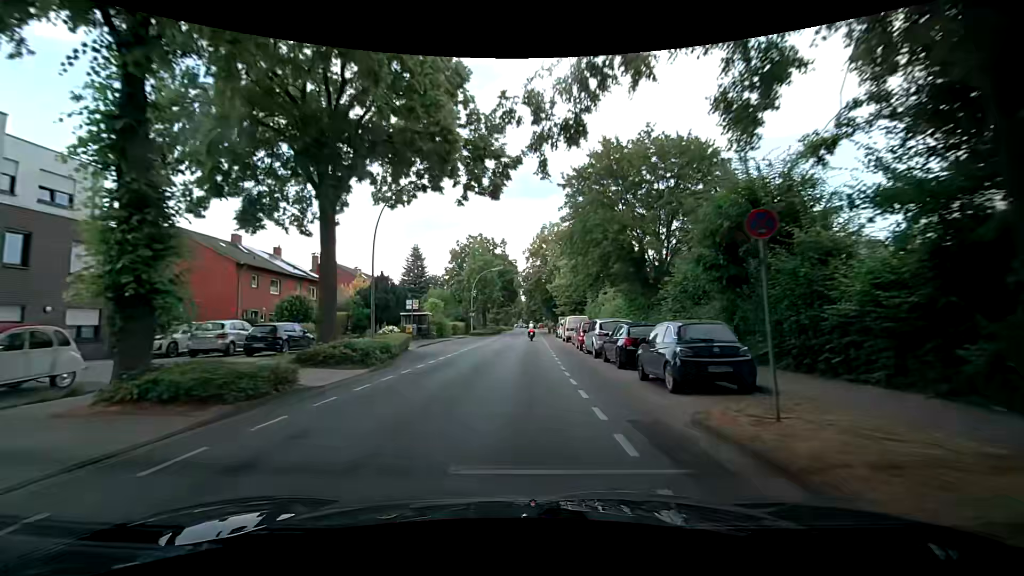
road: secondary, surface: asphalt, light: Day
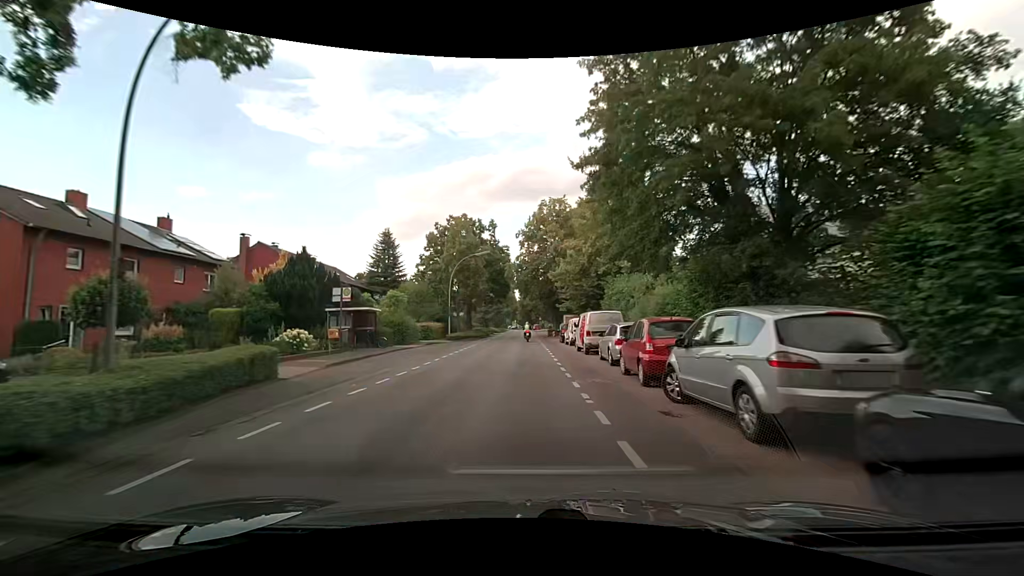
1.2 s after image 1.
(0.0, +14.9) m; 0°
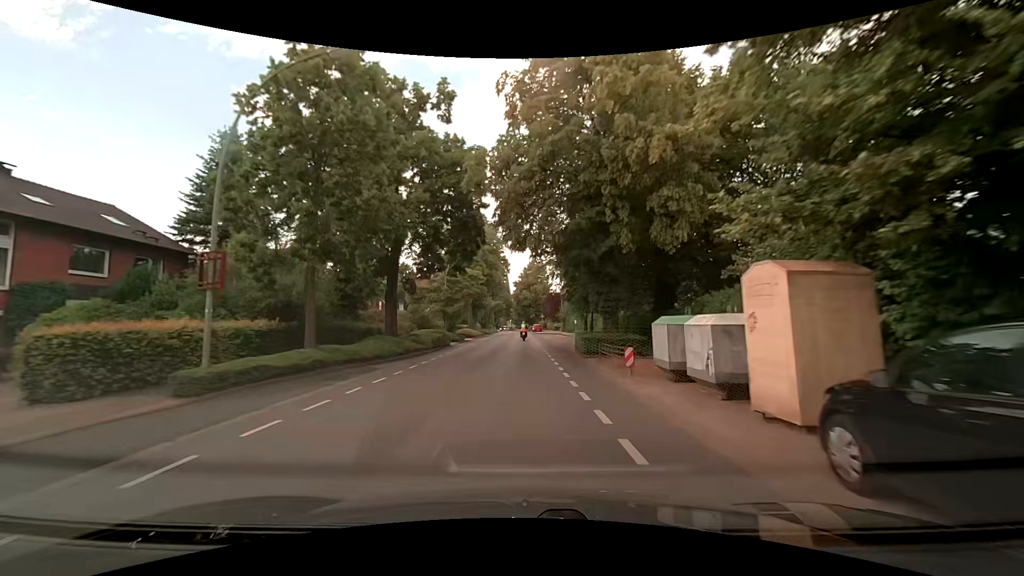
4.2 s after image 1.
(0.0, +37.2) m; 0°
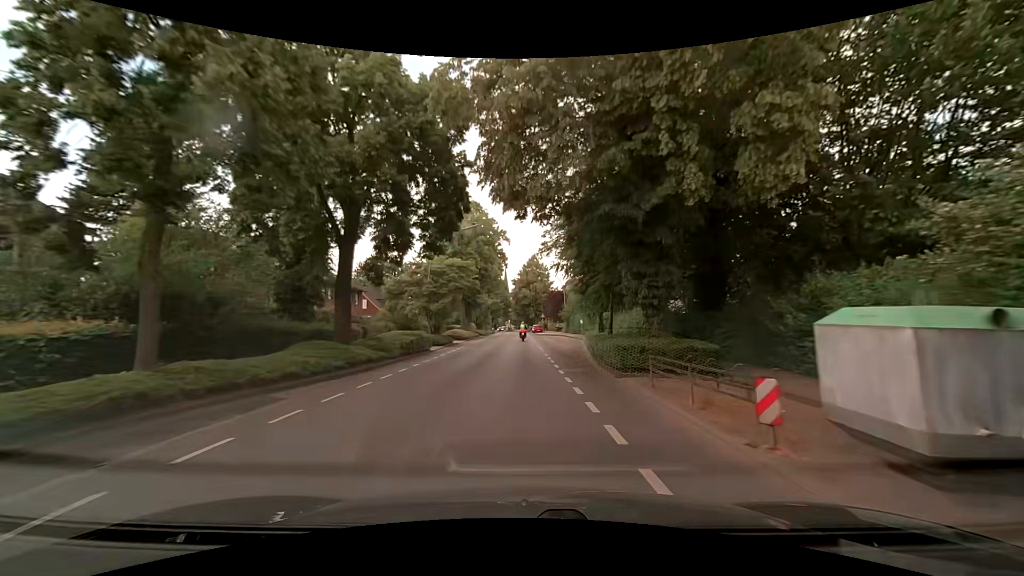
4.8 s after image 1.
(0.0, +7.4) m; 0°
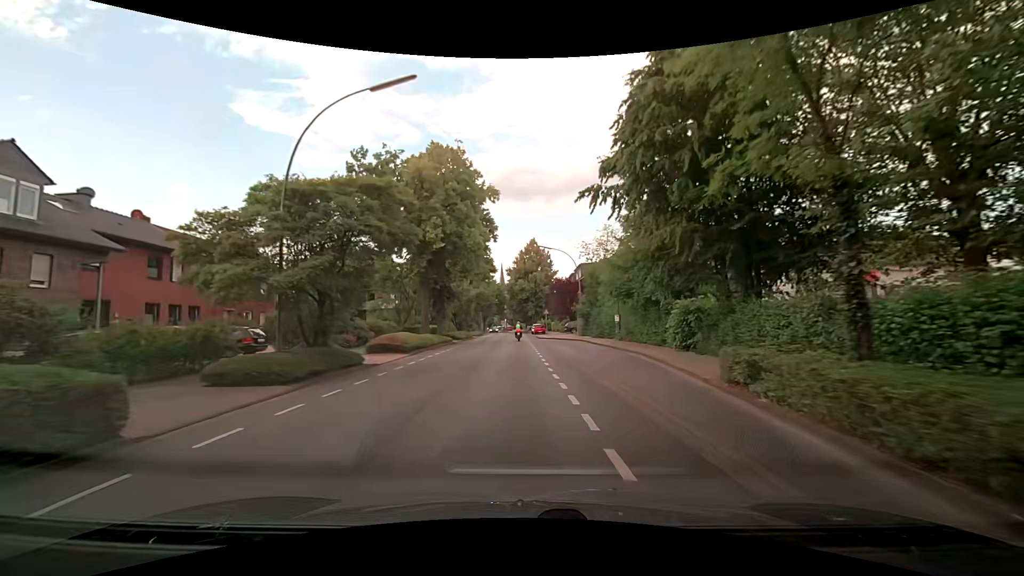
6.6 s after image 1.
(+0.2, +22.3) m; +1°
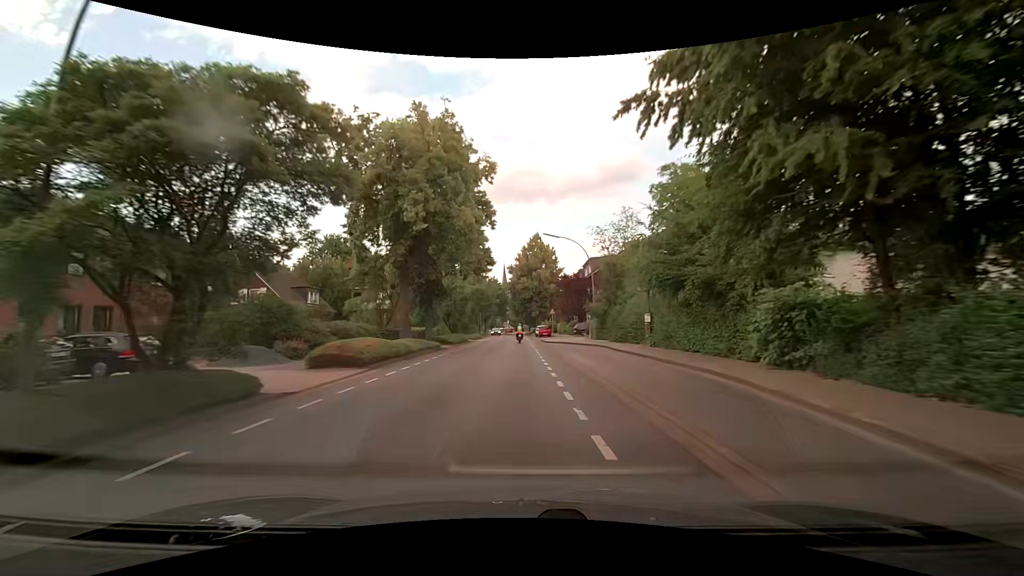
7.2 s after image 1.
(+0.1, +7.4) m; 0°
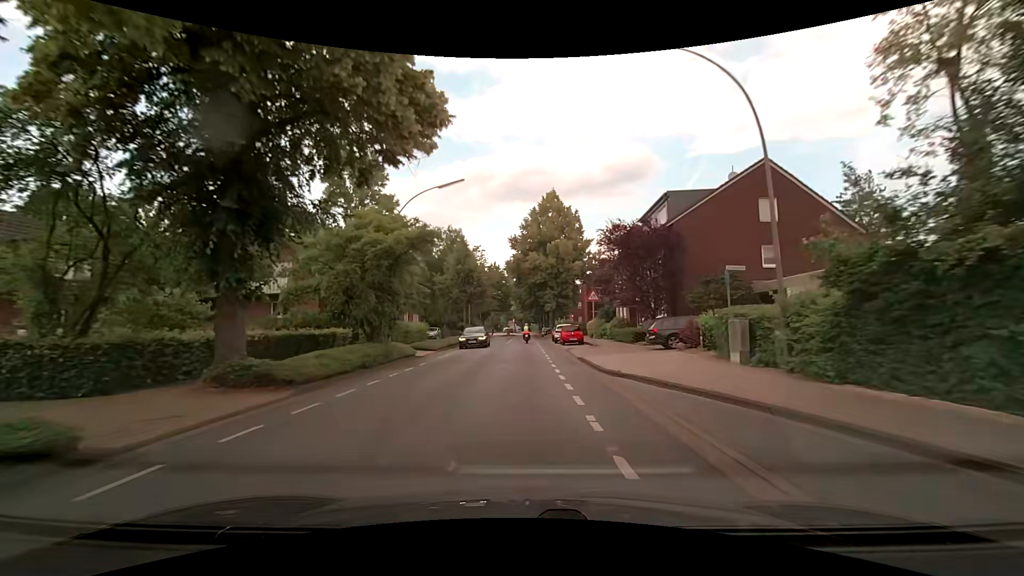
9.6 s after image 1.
(-0.4, +29.5) m; -1°
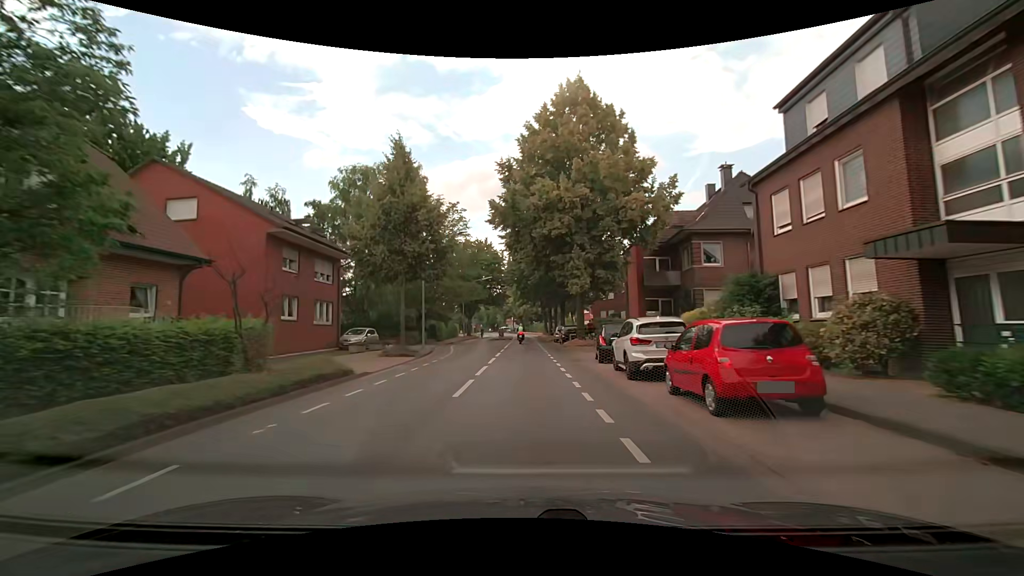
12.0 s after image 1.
(-0.3, +29.3) m; -1°
(0, +10) (0, +20) (0, +30) (0, +40) (+1, +50) (+1, +60) (+1, +70) (+1, +80) (0, +90) (0, +100) m
